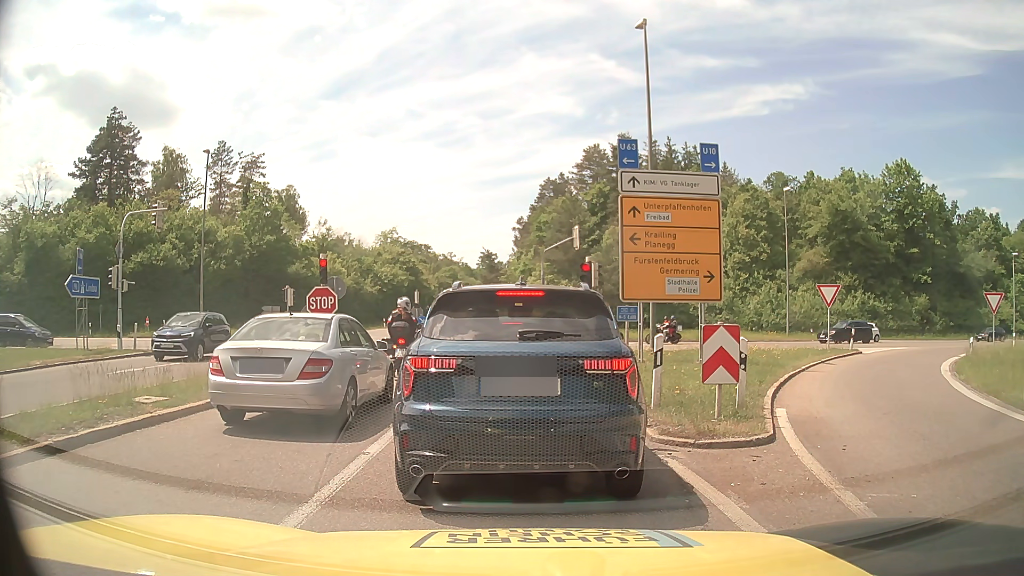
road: motorway_link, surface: asphalt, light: Day
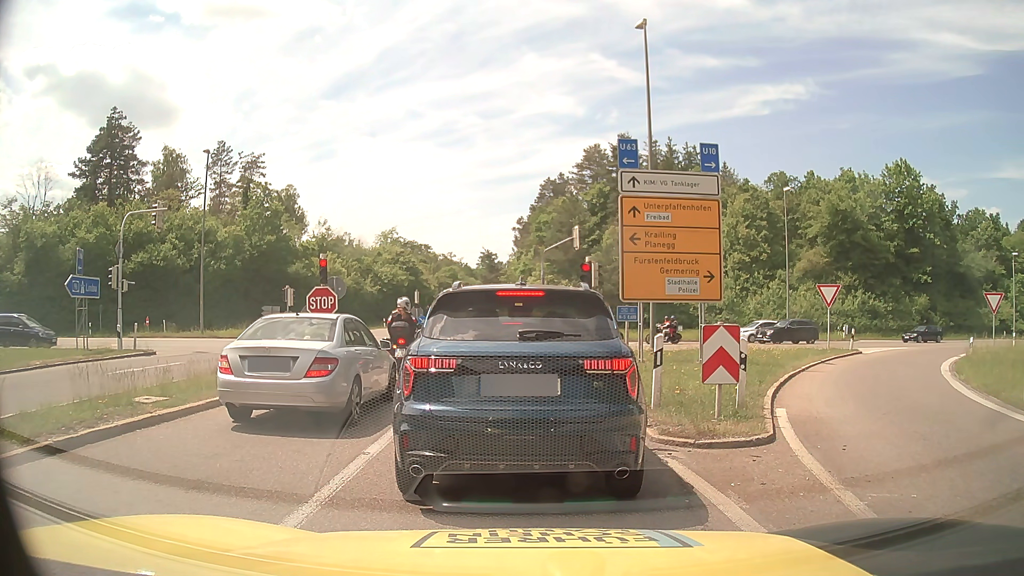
(0.0, 0.0) m; 0°
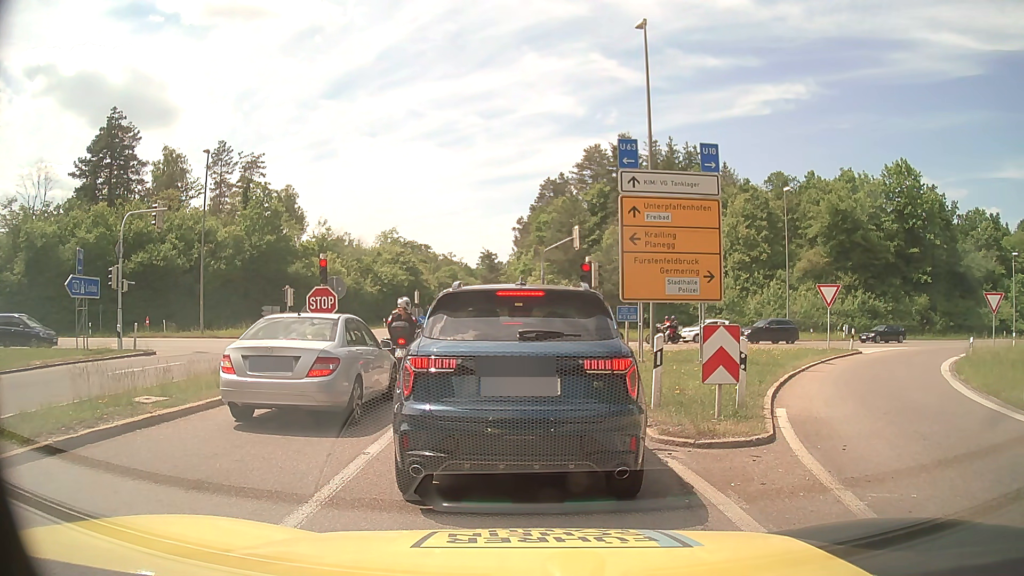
(0.0, 0.0) m; 0°
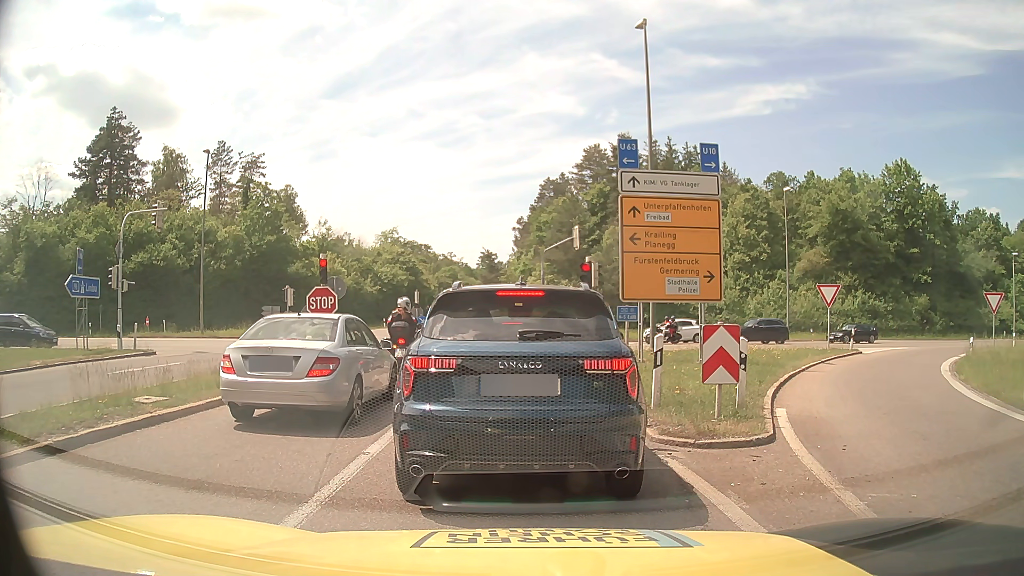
(0.0, 0.0) m; 0°
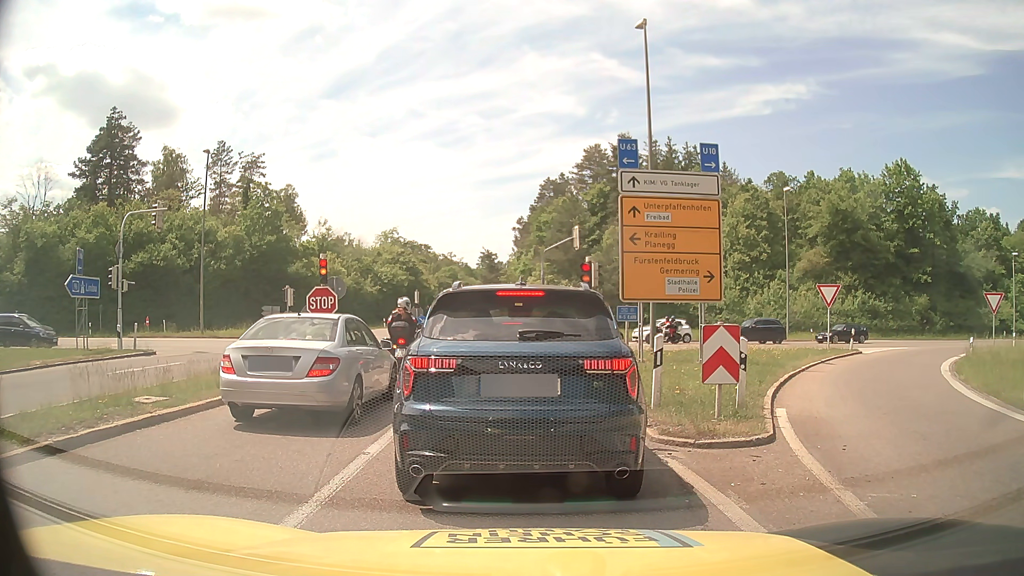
(0.0, 0.0) m; 0°
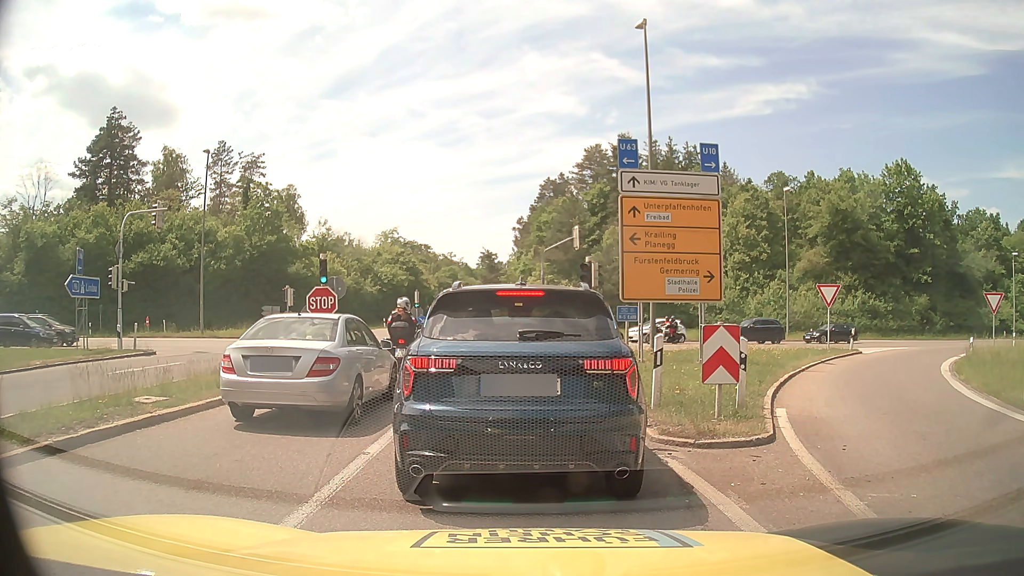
(0.0, 0.0) m; 0°
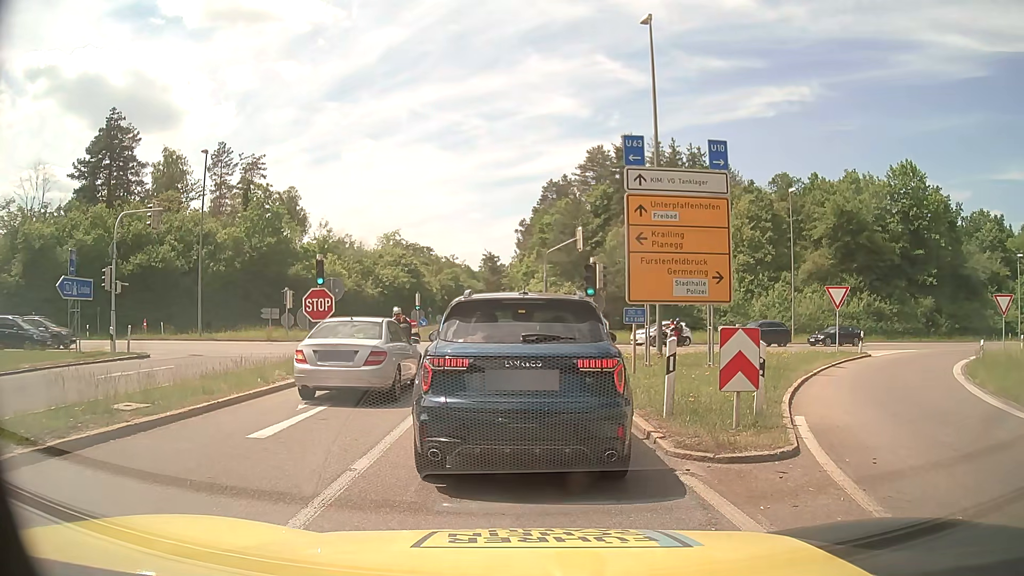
(0.0, +0.6) m; 0°
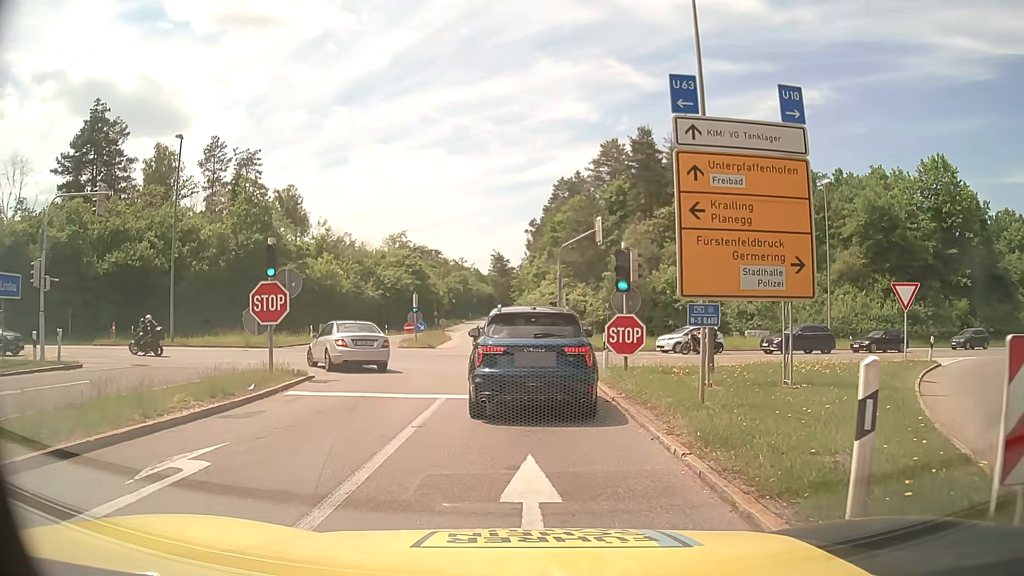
(0.0, +5.4) m; 0°
(0, +10) (0, +20) (-1, +30) (-2, +40) (-3, +50) (-4, +60) (-4, +70) (-5, +80) (-6, +90) (-6, +100) m
